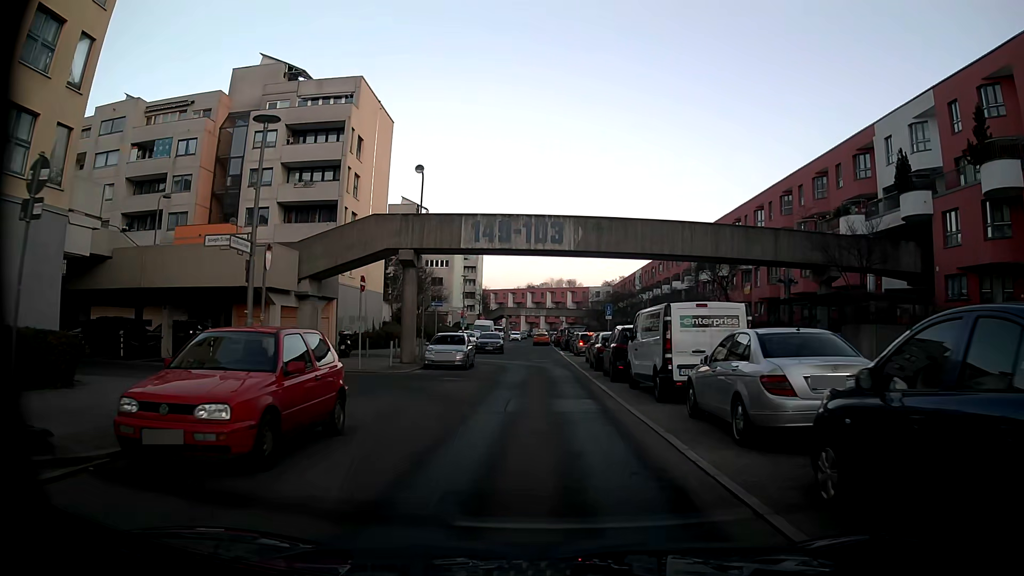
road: residential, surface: asphalt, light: Day
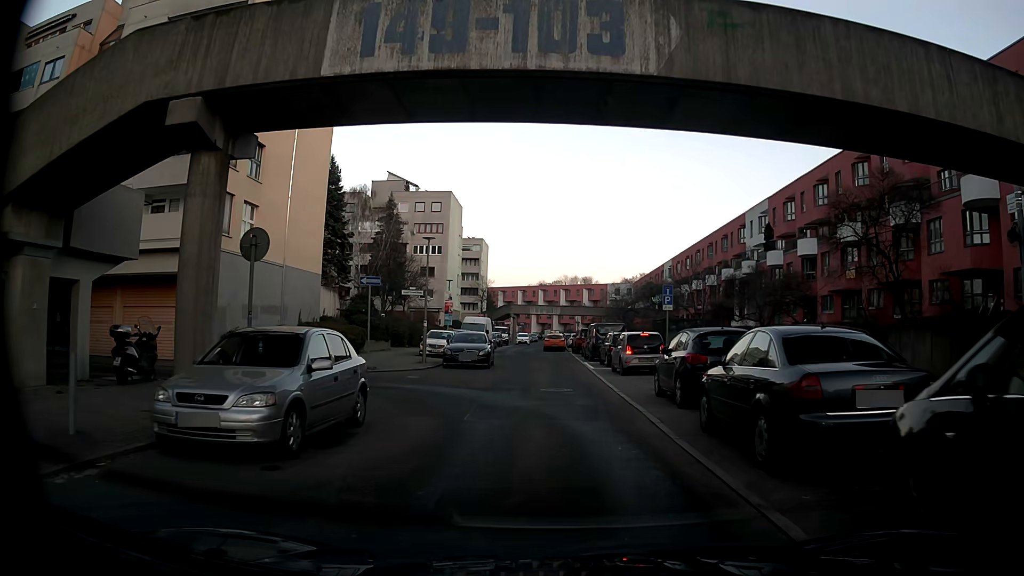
(-0.2, +19.0) m; -1°
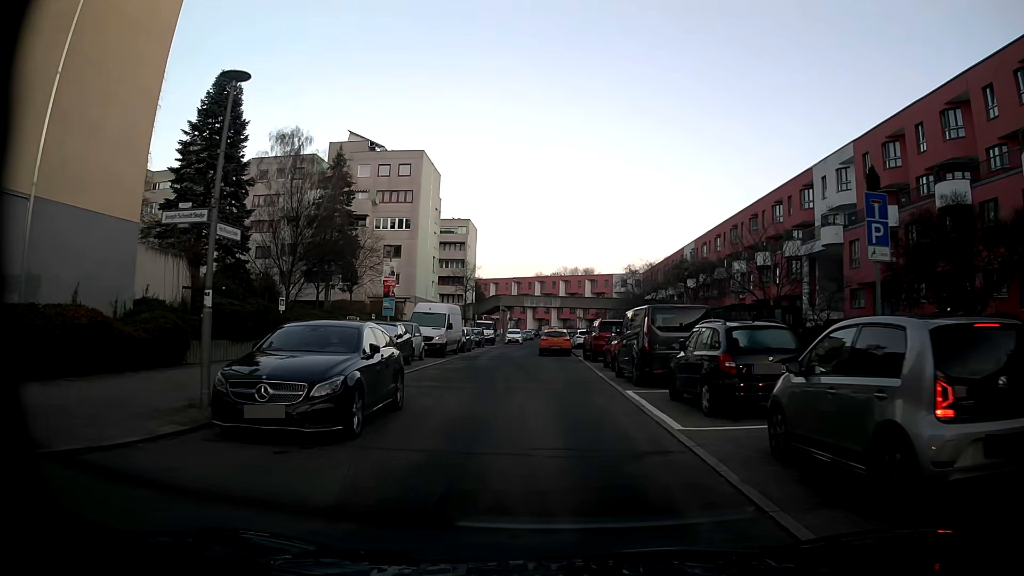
(-0.2, +18.8) m; 0°
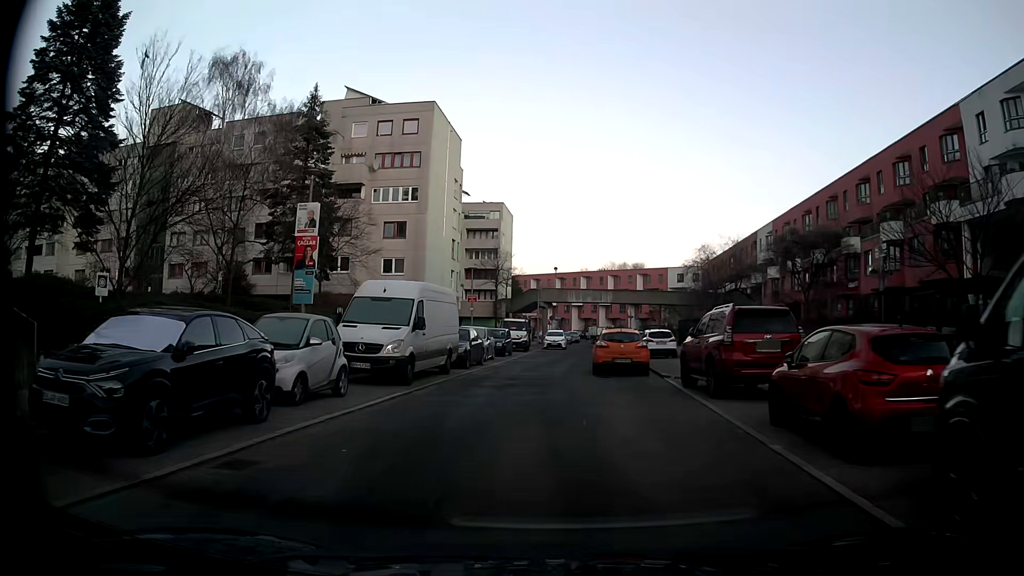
(-0.2, +16.1) m; -2°
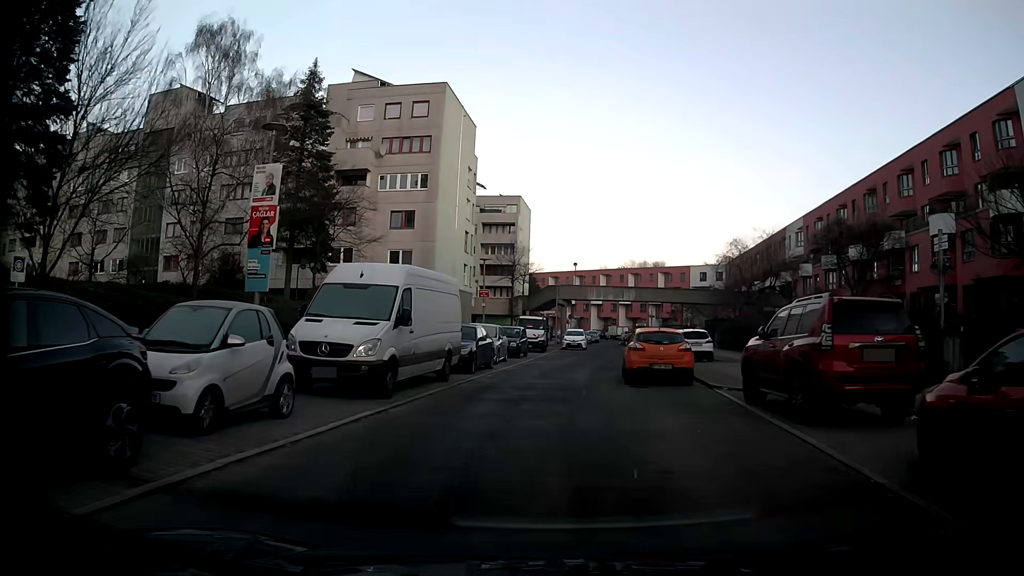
(0.0, +3.9) m; 0°
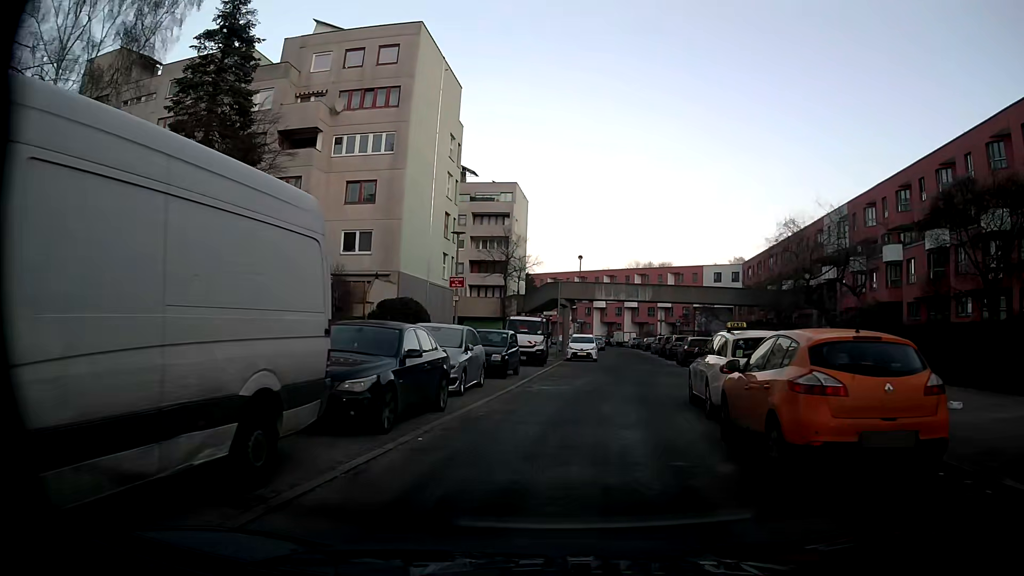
(-0.7, +11.4) m; -3°
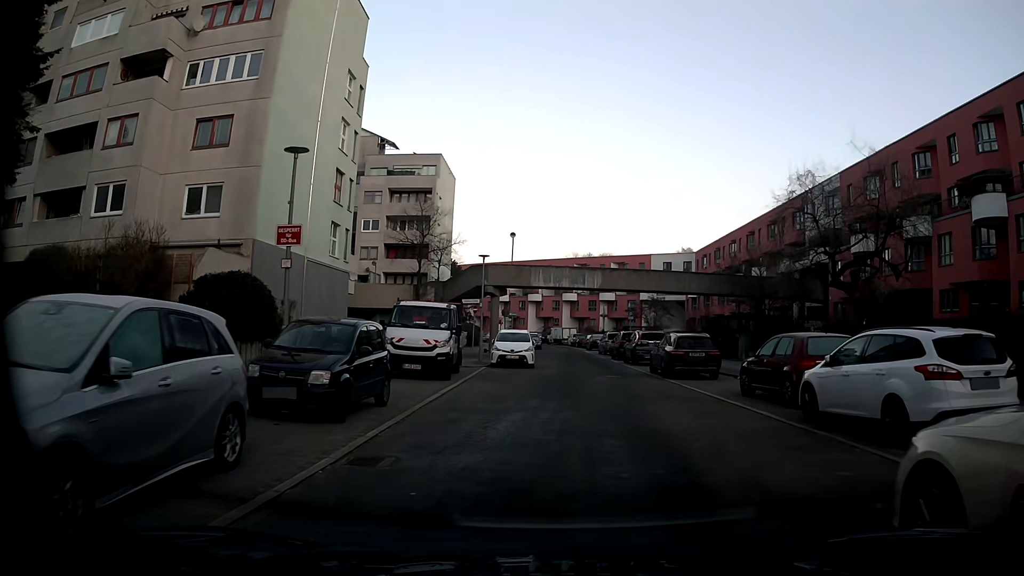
(+0.4, +11.4) m; +6°
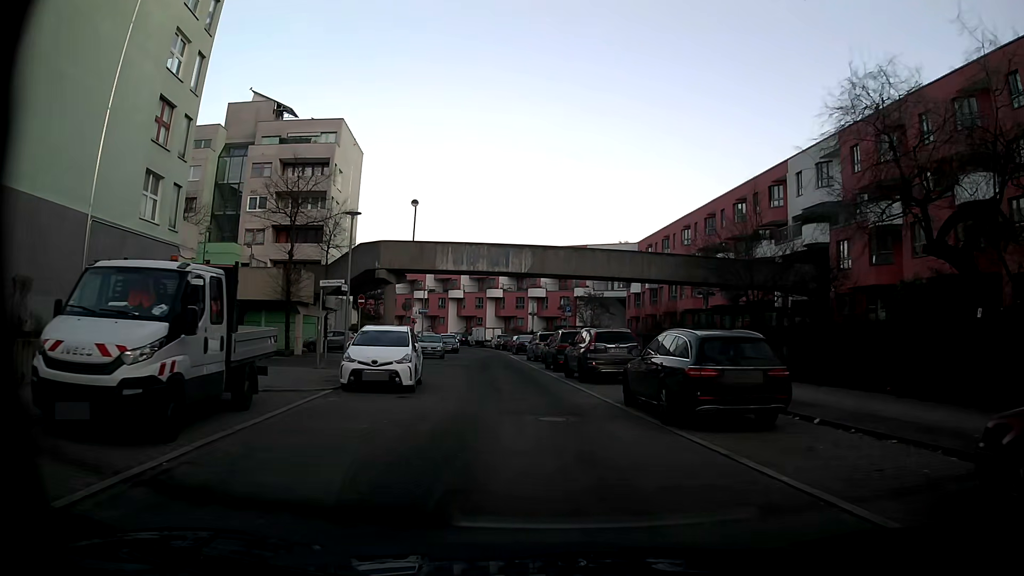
(+0.5, +11.8) m; +5°
(0, +10) (-1, +20) (-2, +30) (-3, +40) (-4, +50) (-5, +60) (-7, +70) (-10, +79) (-15, +87) (-22, +95) m
